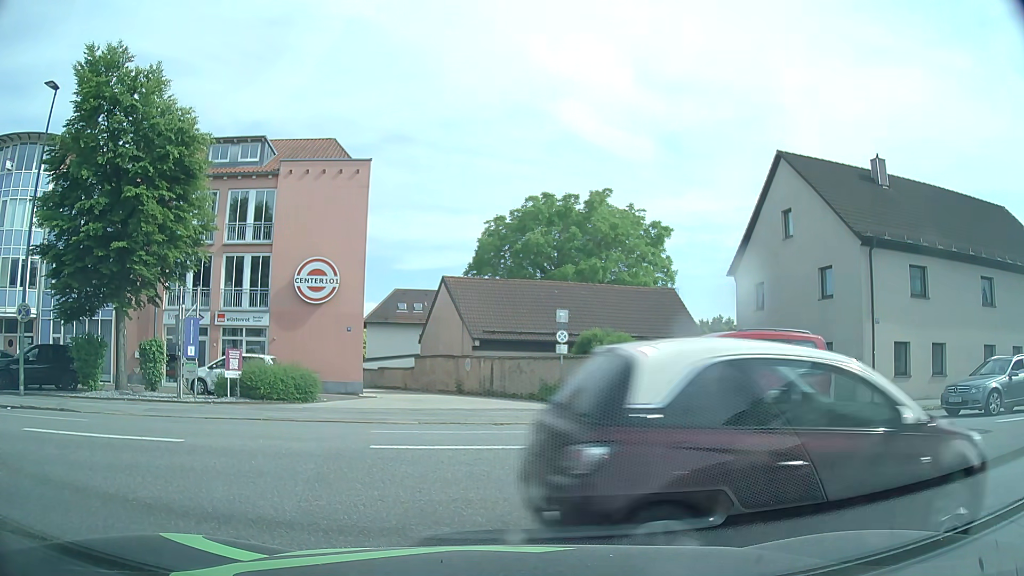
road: service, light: Day
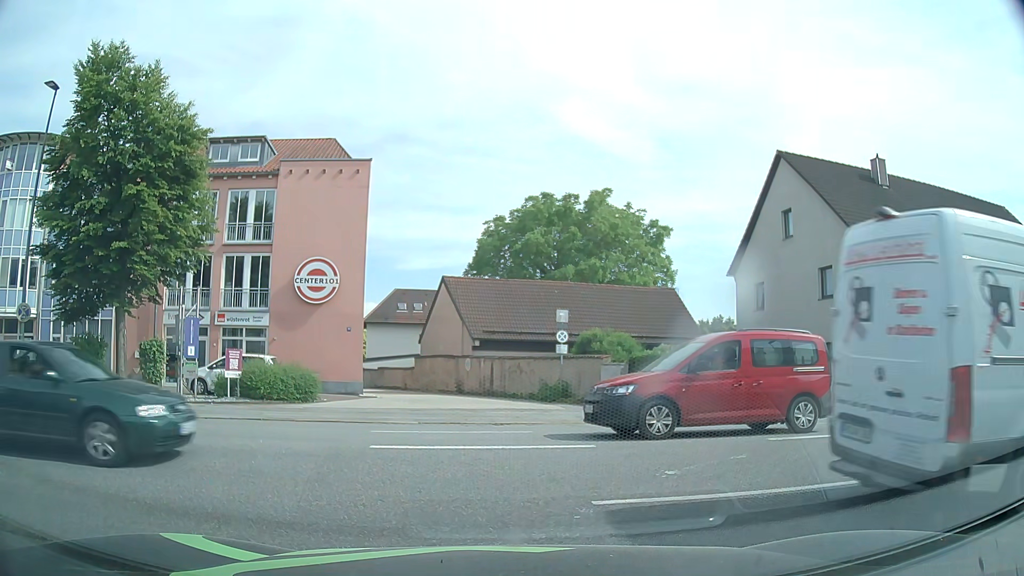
(0.0, 0.0) m; 0°
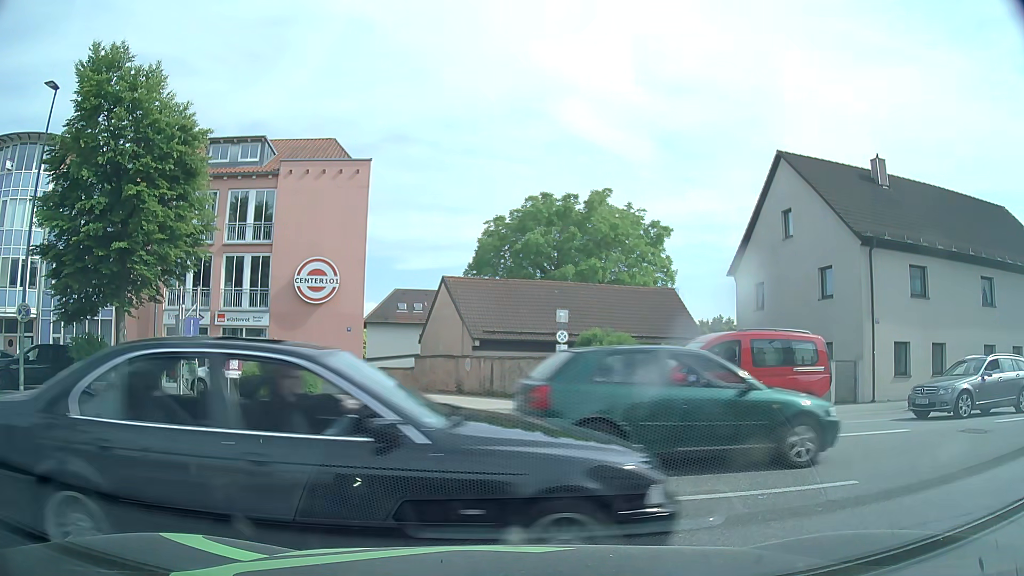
(0.0, 0.0) m; 0°
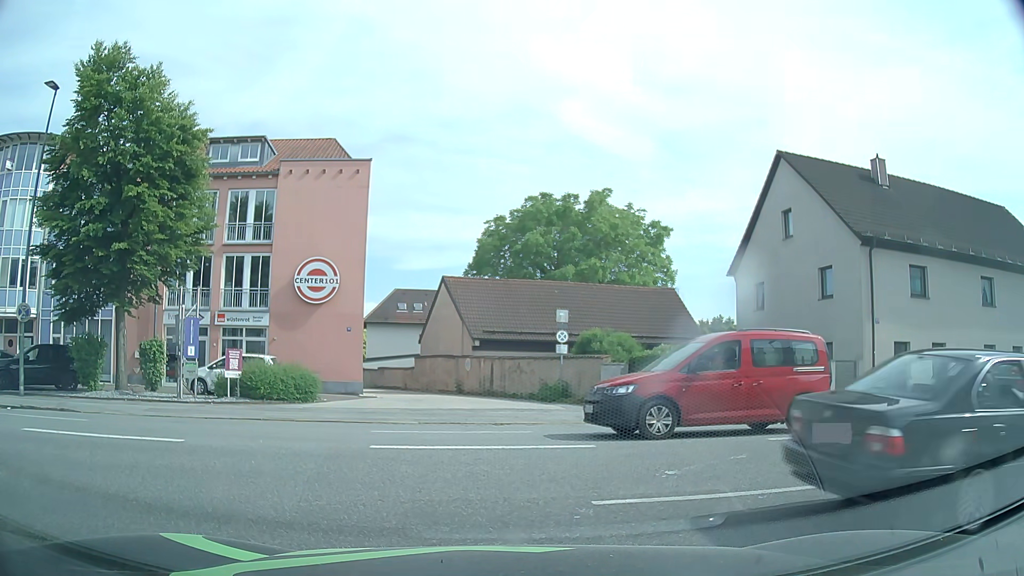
(0.0, 0.0) m; 0°
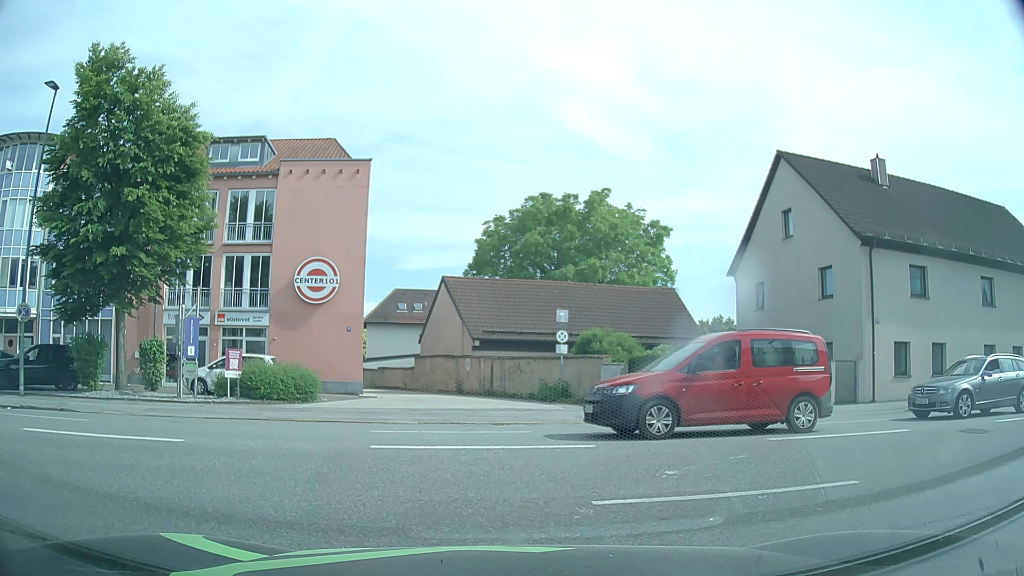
(0.0, 0.0) m; 0°
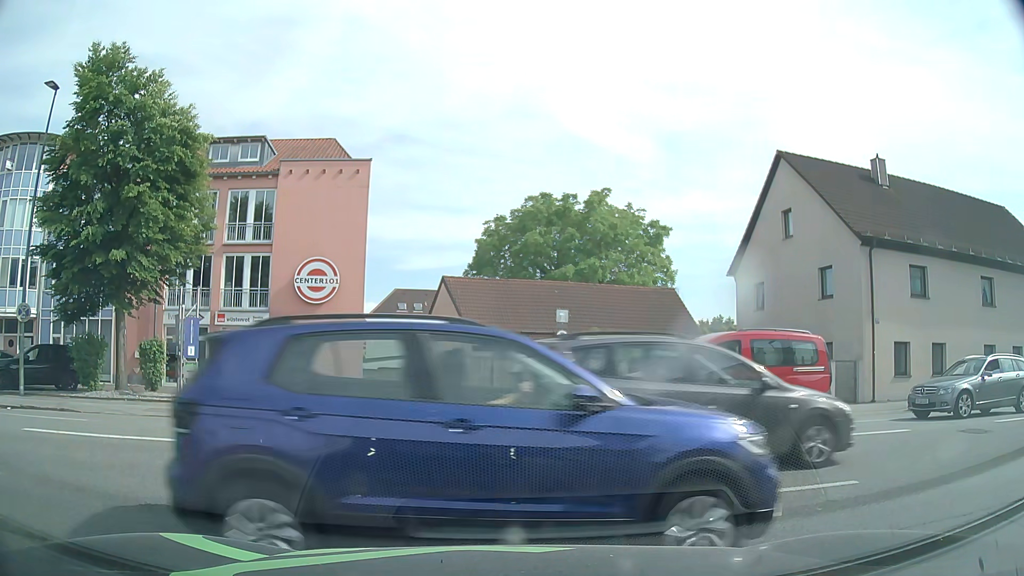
(0.0, 0.0) m; 0°
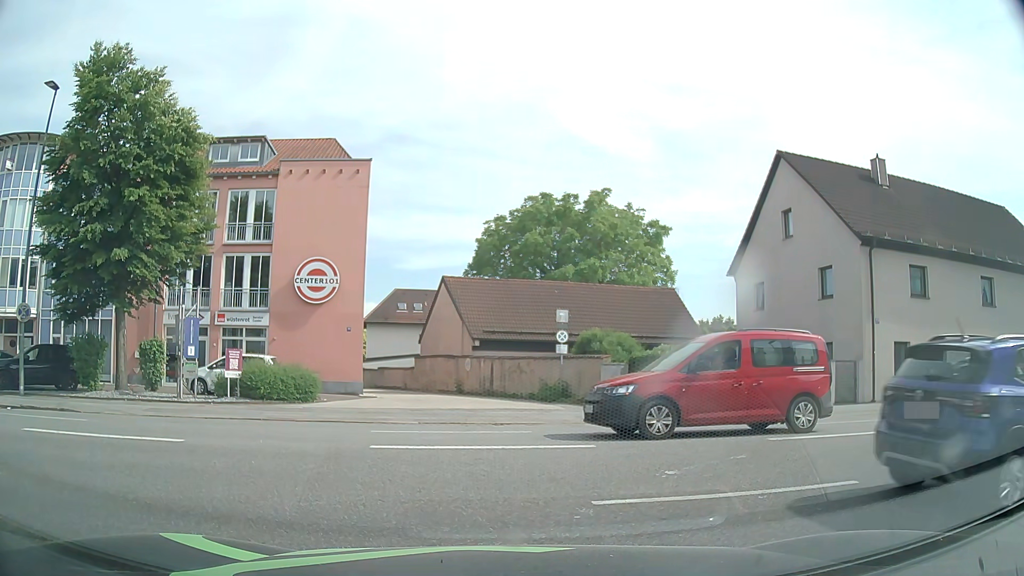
(0.0, 0.0) m; 0°
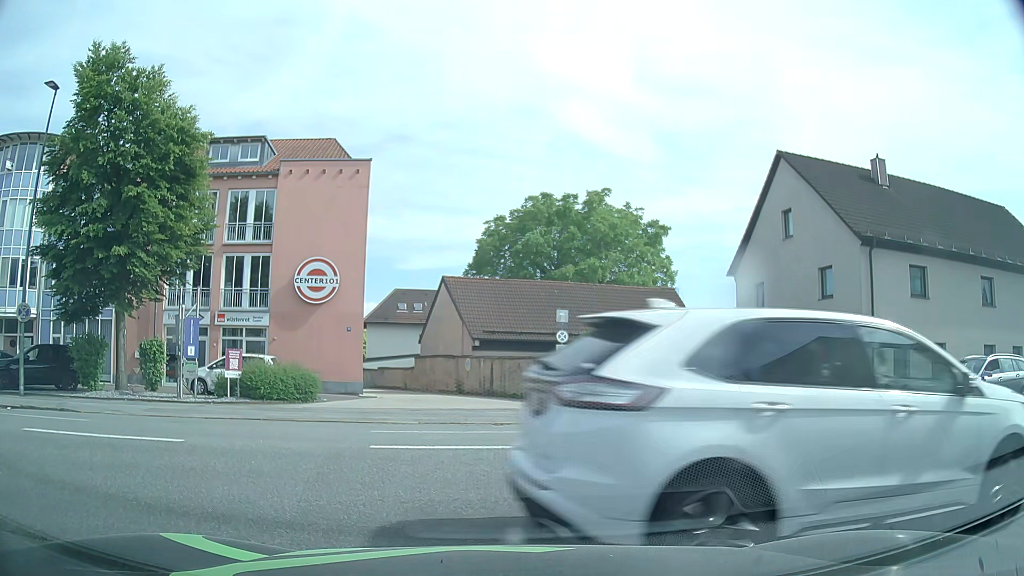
(0.0, 0.0) m; 0°
